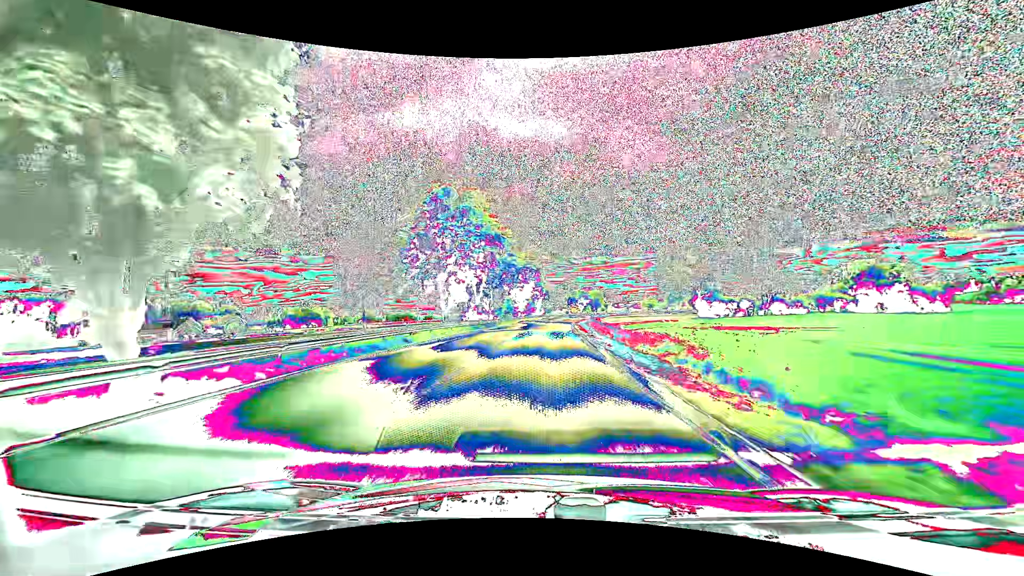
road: primary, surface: asphalt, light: Day
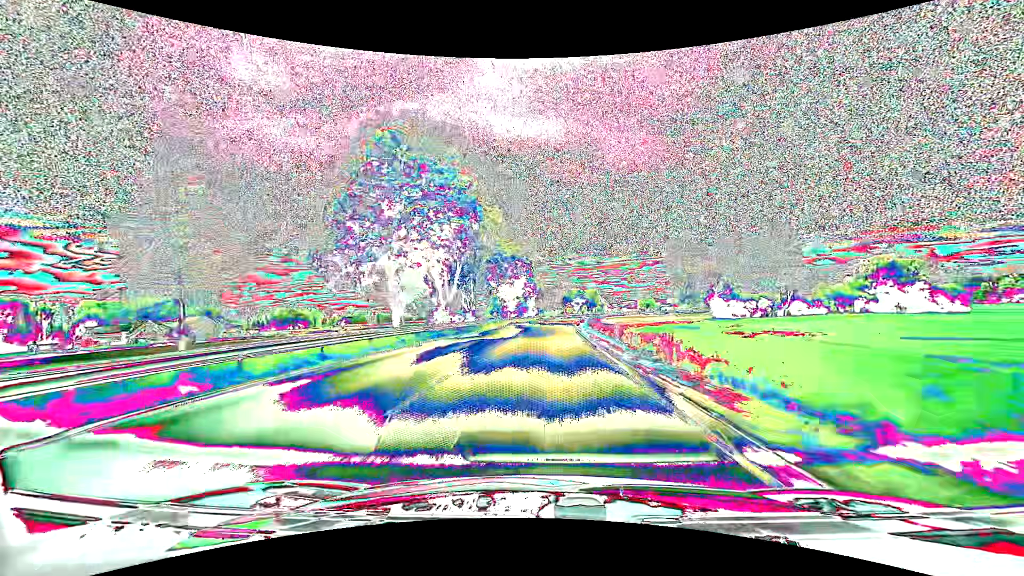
(+0.1, +13.6) m; +1°
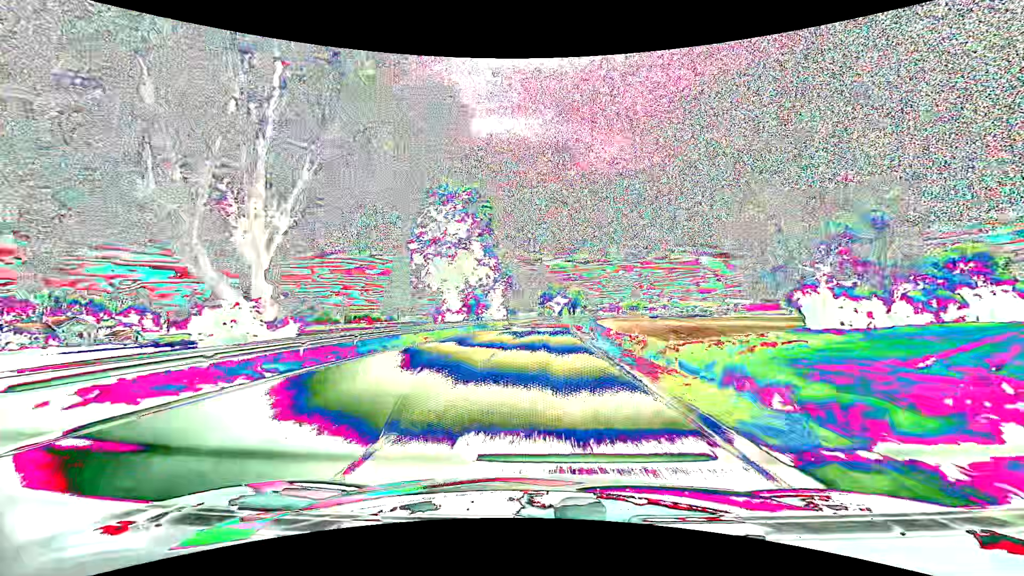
(+0.6, +40.9) m; +2°
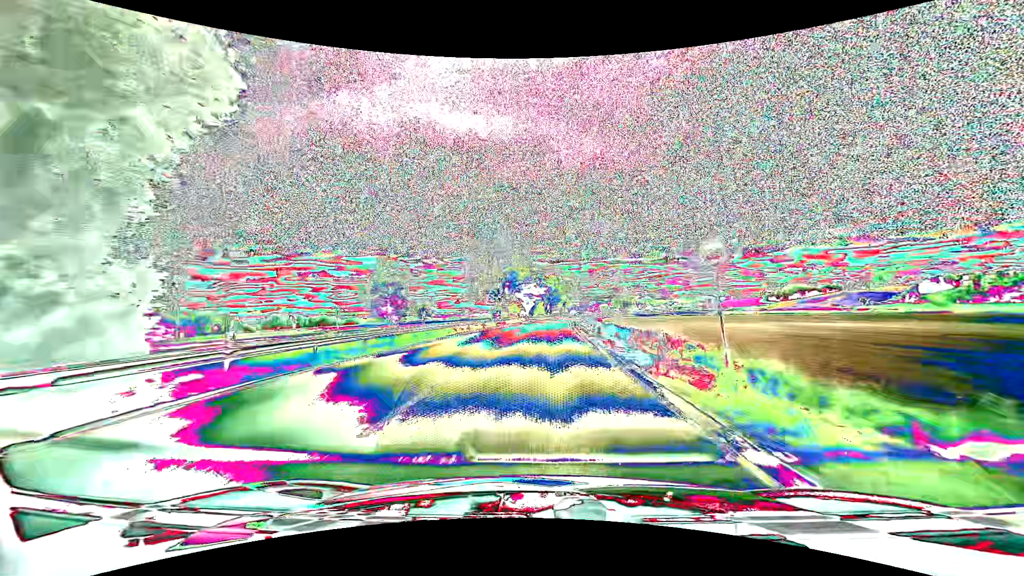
(+2.4, +67.1) m; +3°
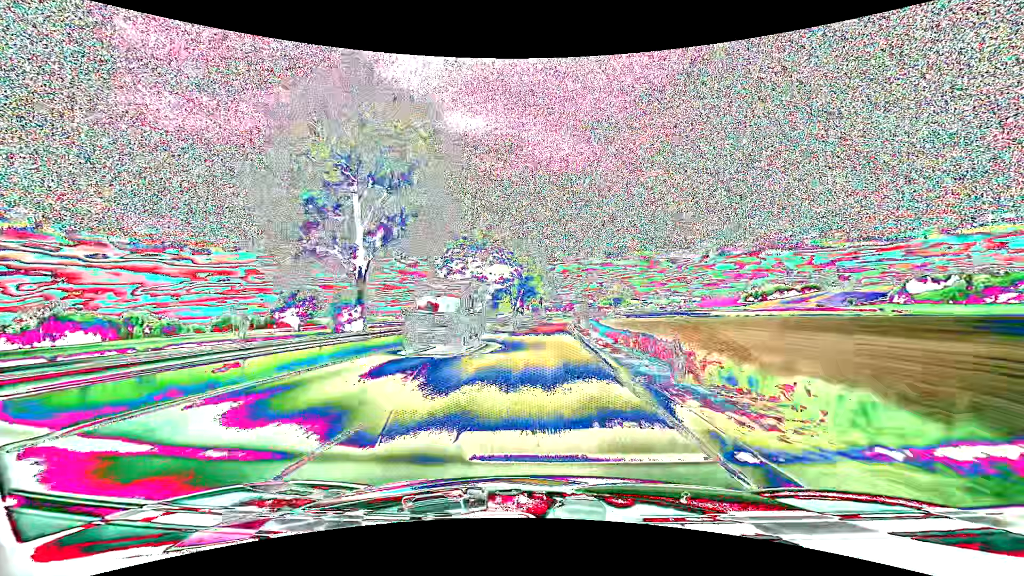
(+1.7, +50.8) m; +3°
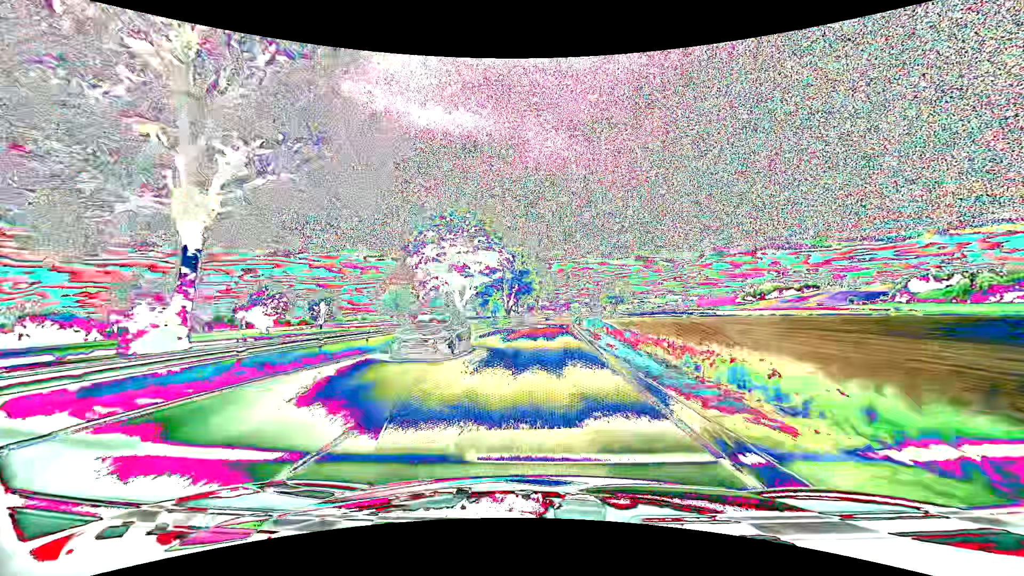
(+0.1, +12.2) m; +1°
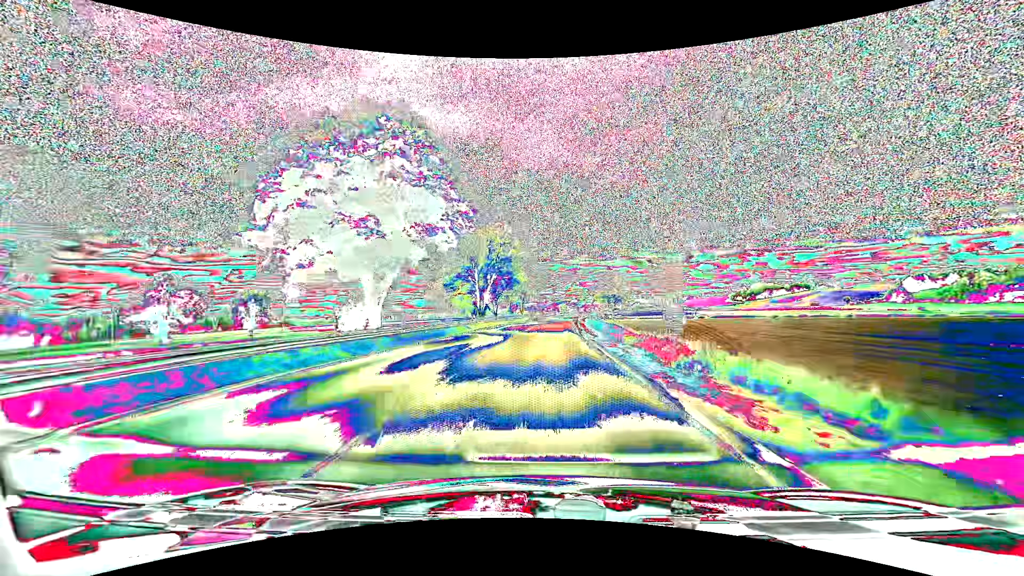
(+0.2, +23.9) m; +1°
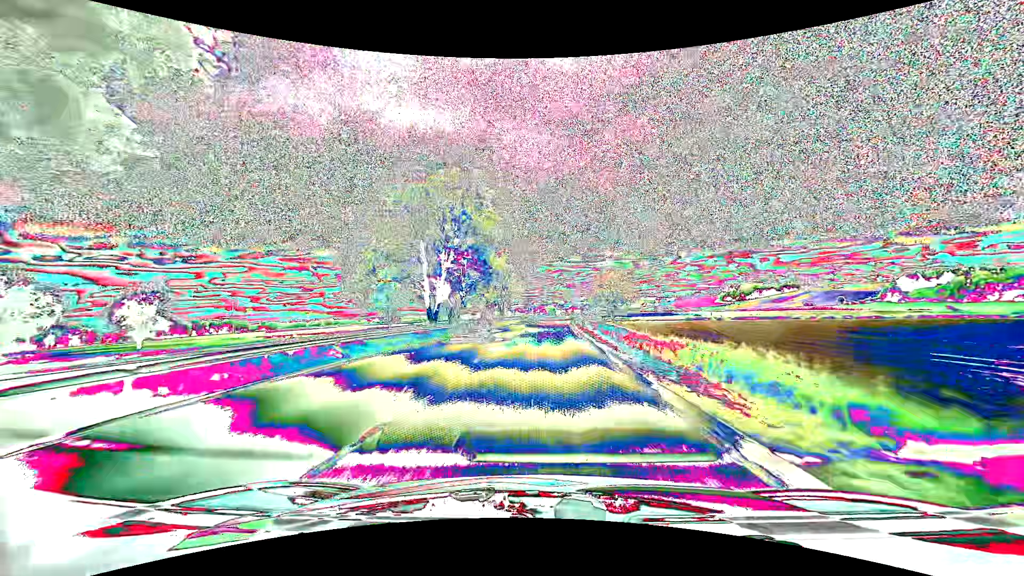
(+0.3, +23.1) m; +1°
(0, +10) (0, +20) (+1, +30) (+1, +40) (+1, +50) (+2, +60) (+2, +70) (+3, +80) (+4, +90) (+5, +100) m
